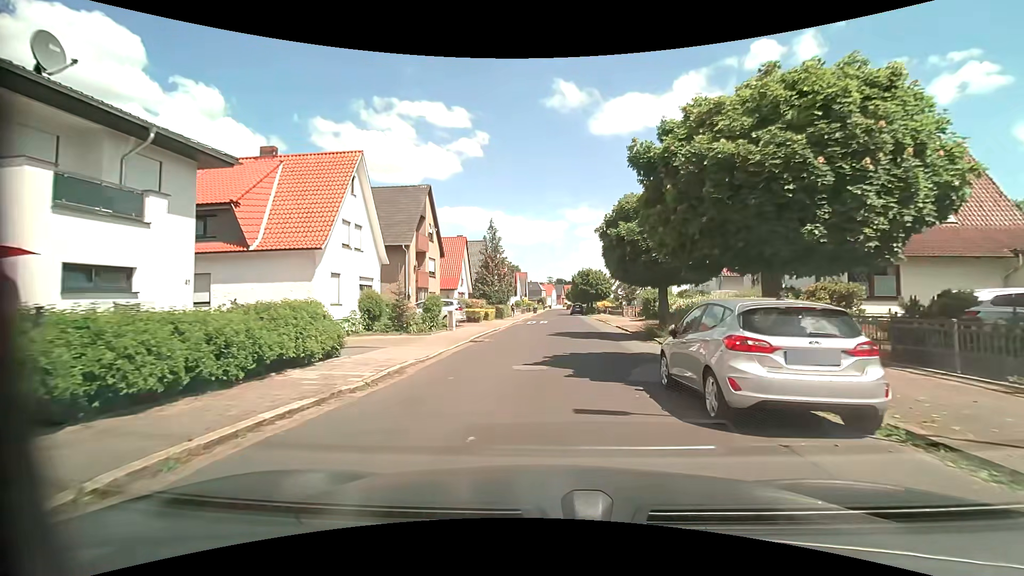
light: Day
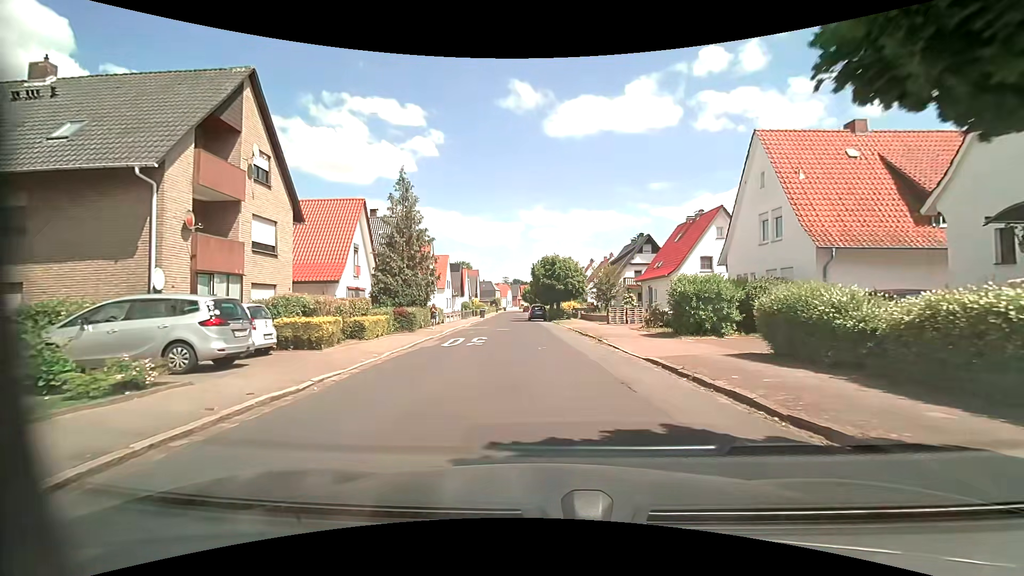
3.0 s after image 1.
(+0.6, +19.6) m; +4°
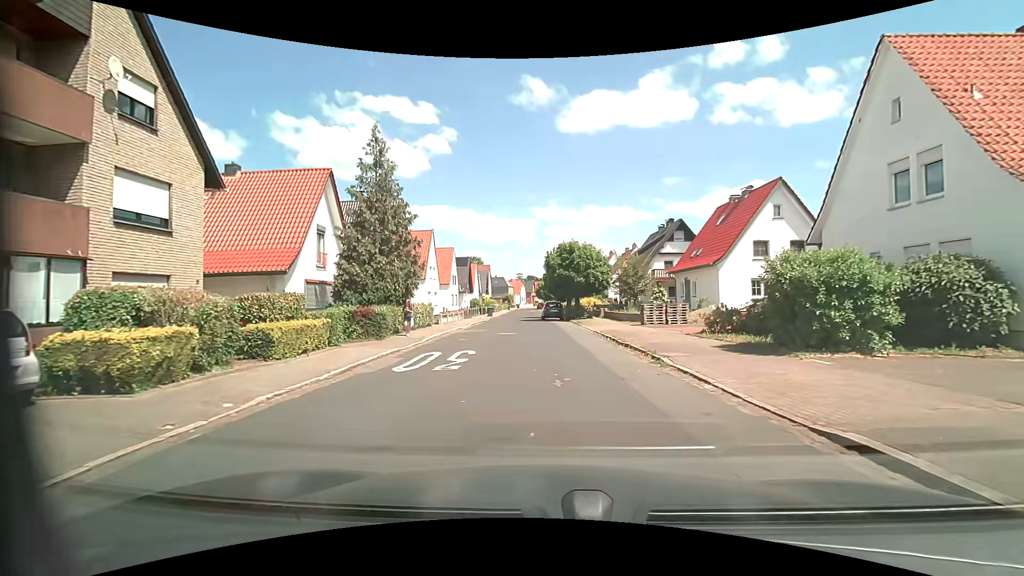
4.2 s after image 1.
(+0.1, +7.5) m; -1°
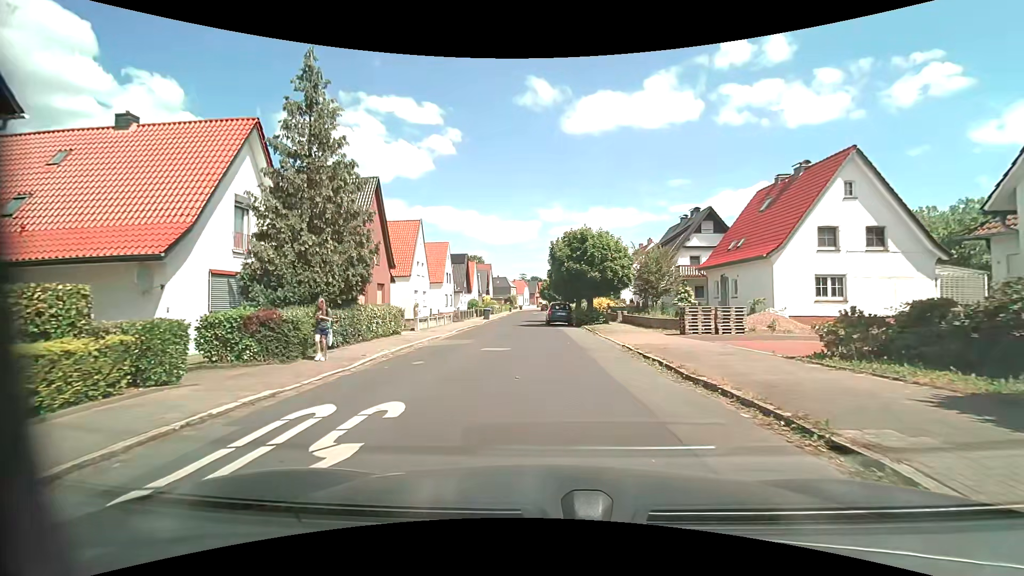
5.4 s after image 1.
(0.0, +7.5) m; -1°
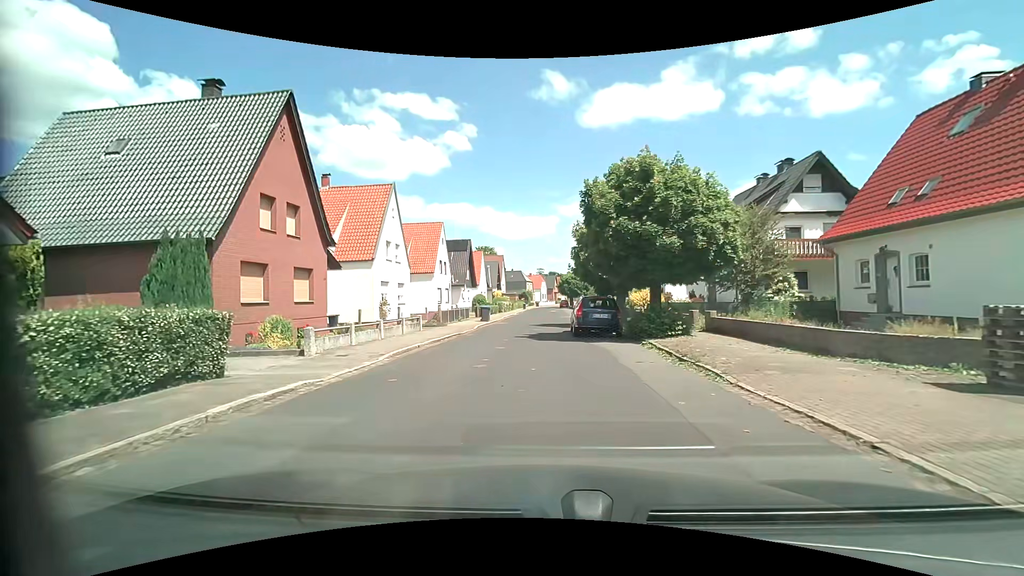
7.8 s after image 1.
(0.0, +14.0) m; -1°
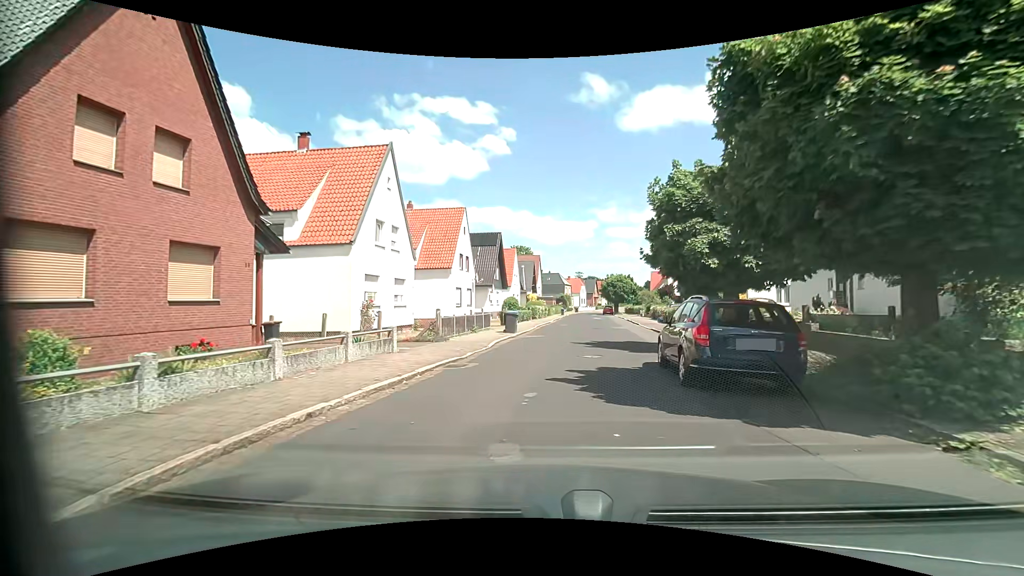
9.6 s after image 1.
(-0.5, +9.9) m; -4°
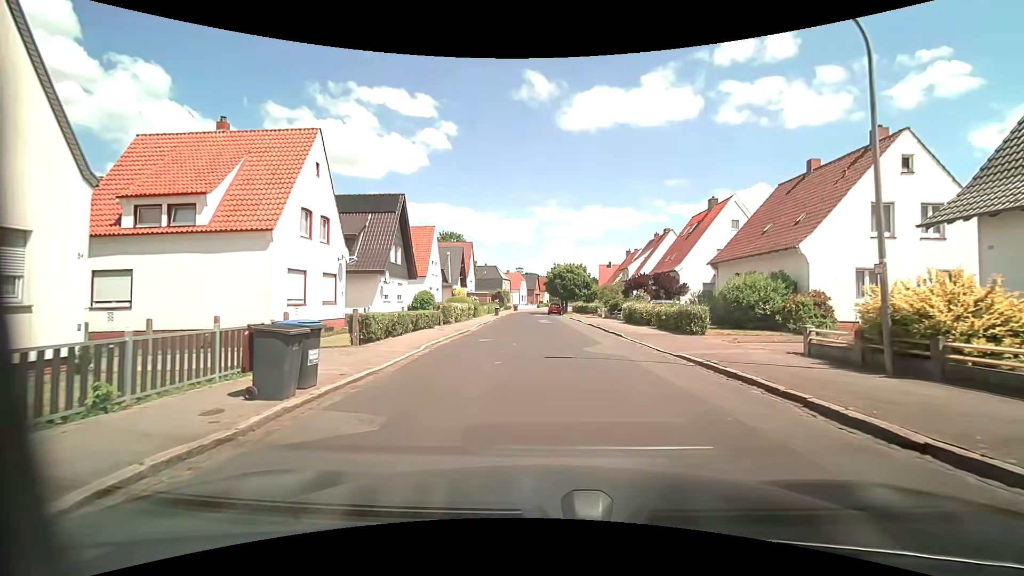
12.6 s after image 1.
(+1.0, +17.9) m; +7°
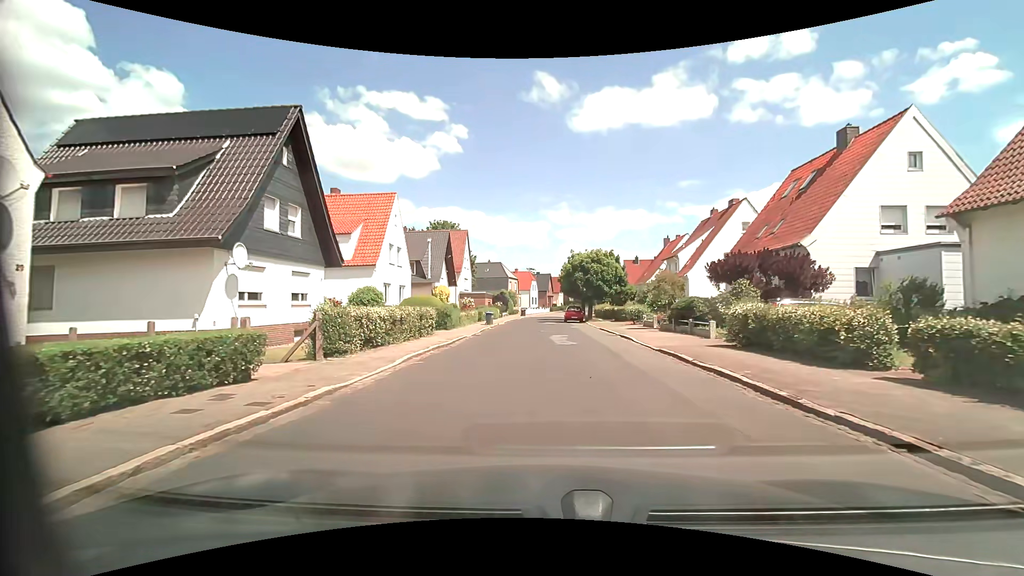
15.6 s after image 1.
(-0.3, +17.9) m; -3°
